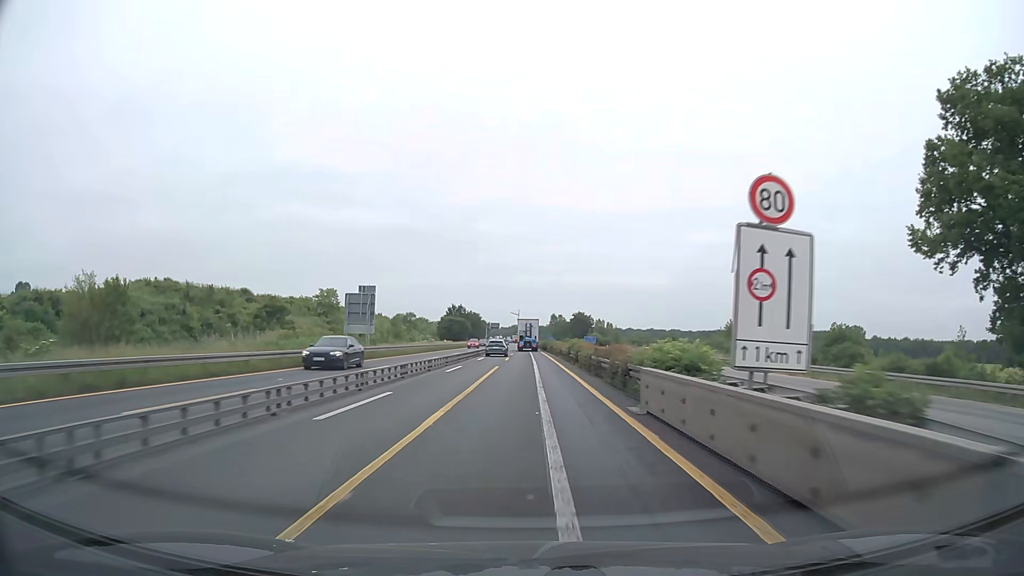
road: motorway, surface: asphalt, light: Day
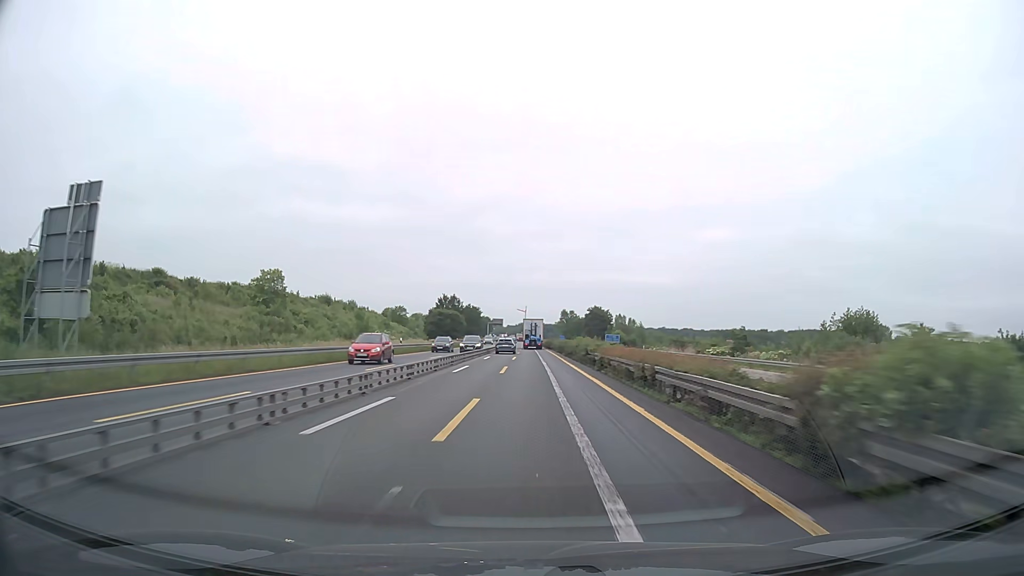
(-0.2, +37.7) m; -1°
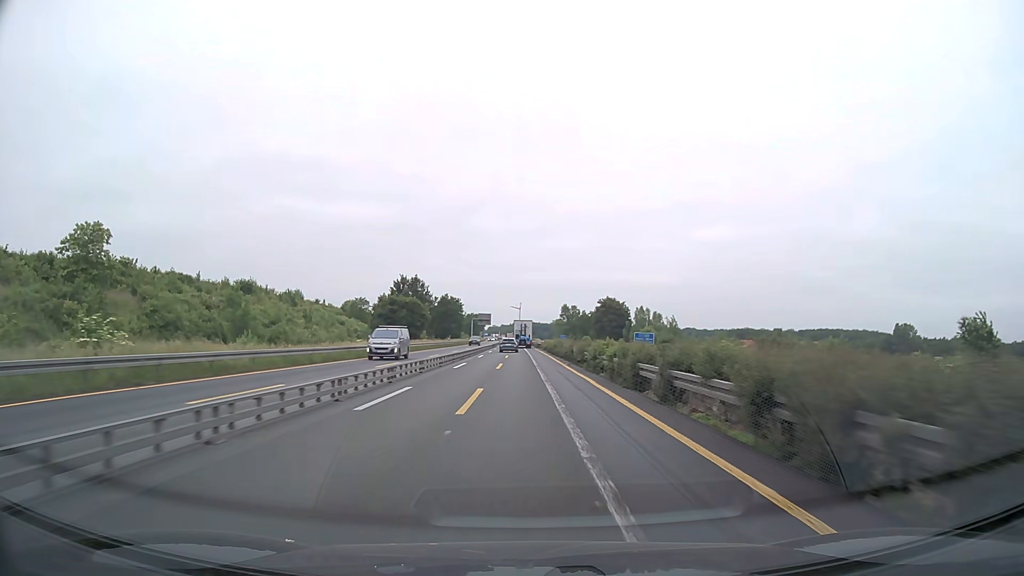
(+0.2, +50.2) m; 0°
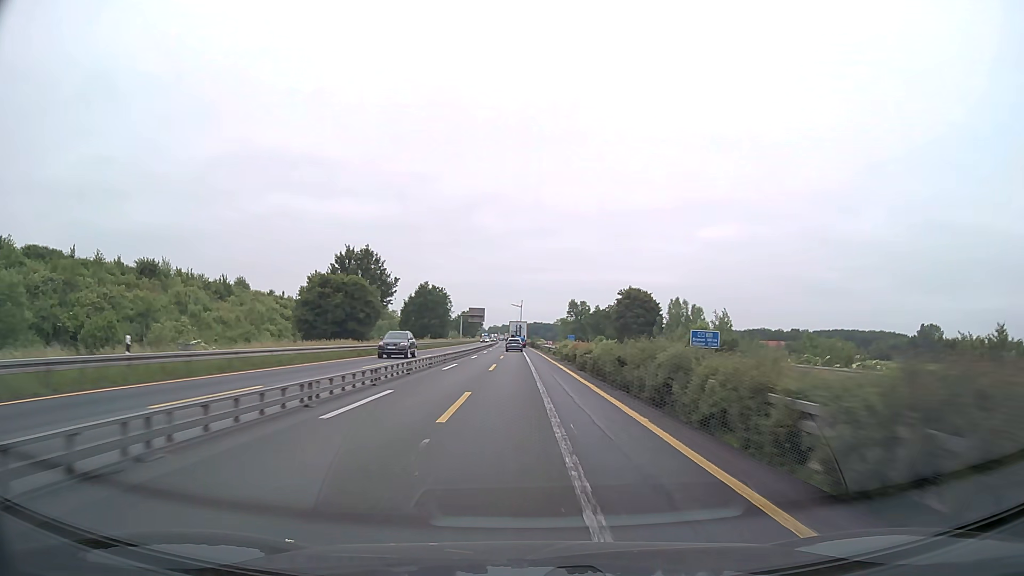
(-0.1, +37.7) m; 0°
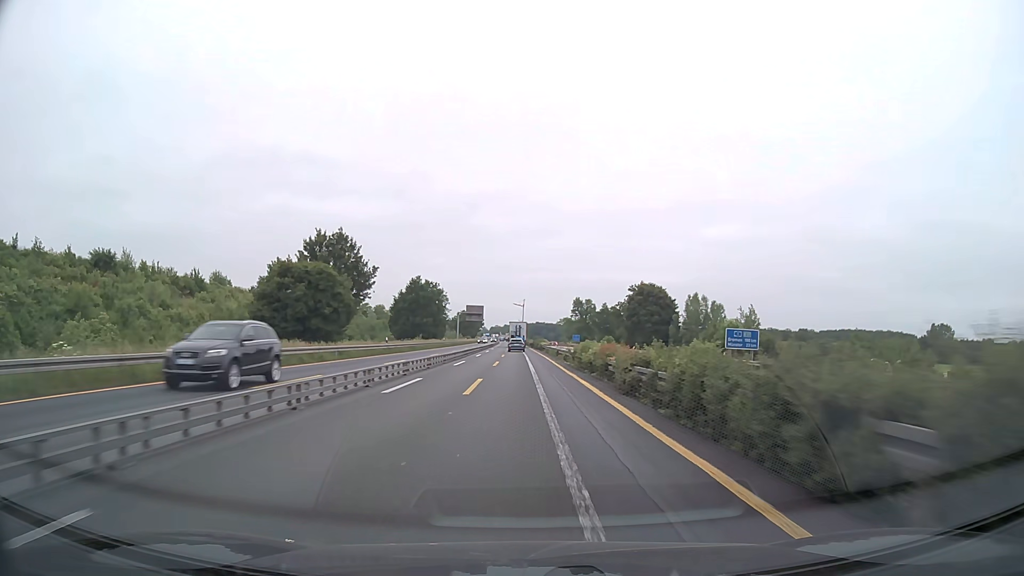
(0.0, +12.6) m; 0°
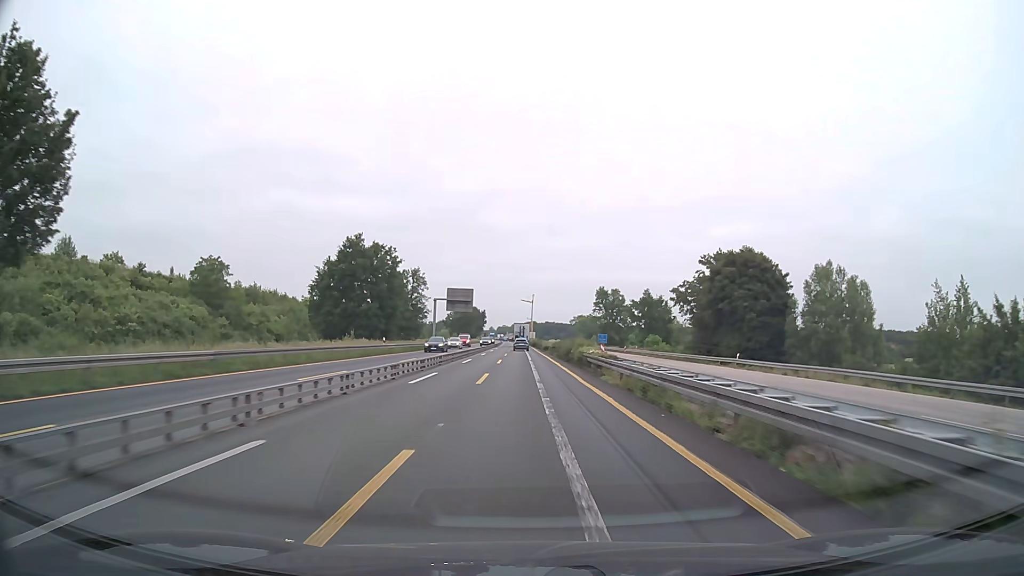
(-0.4, +50.2) m; -1°
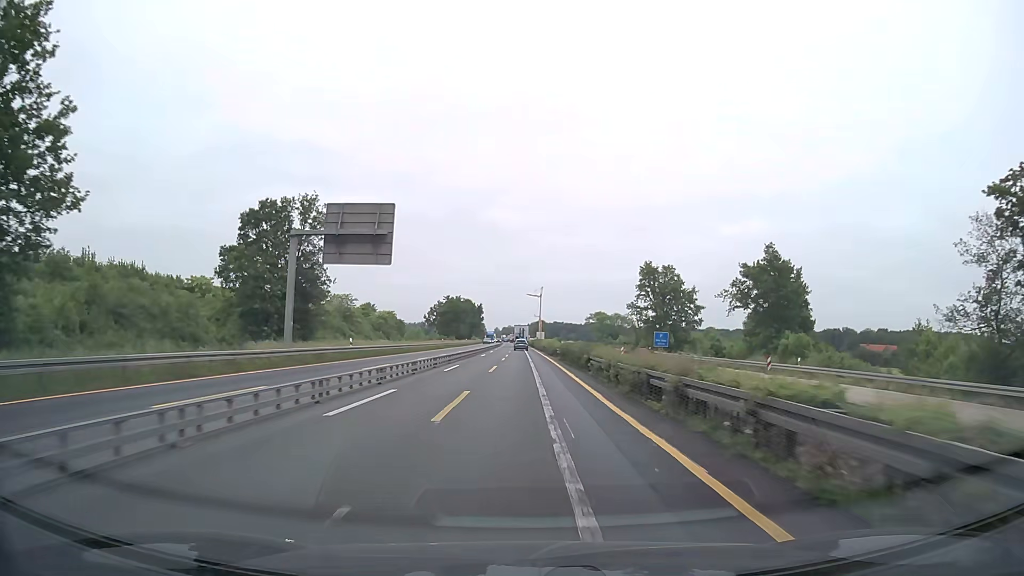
(-0.4, +62.5) m; -1°
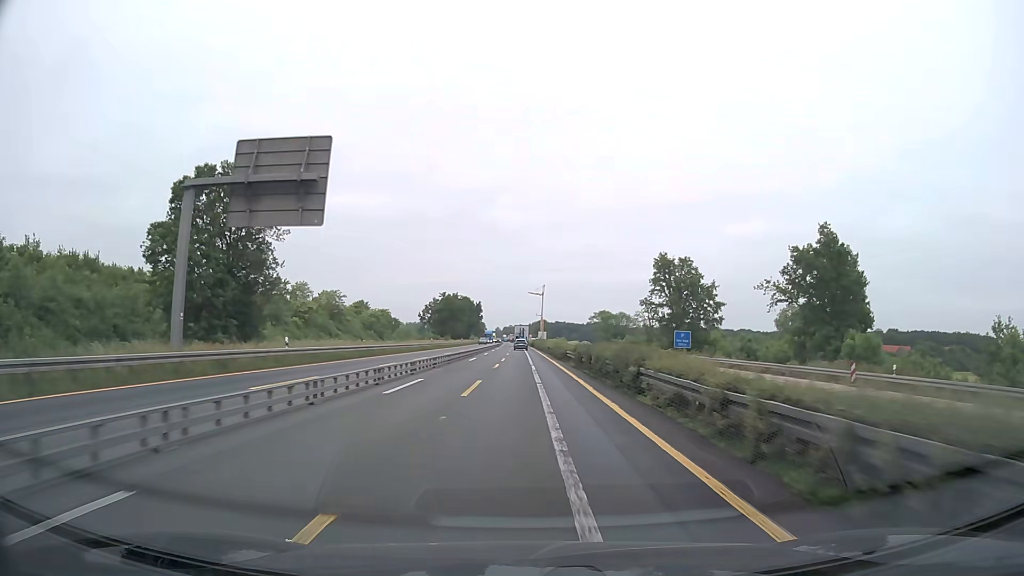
(0.0, +12.5) m; 0°
(0, +10) (0, +20) (0, +30) (0, +40) (0, +50) (0, +60) (0, +70) (0, +80) (0, +90) (-1, +100) m
